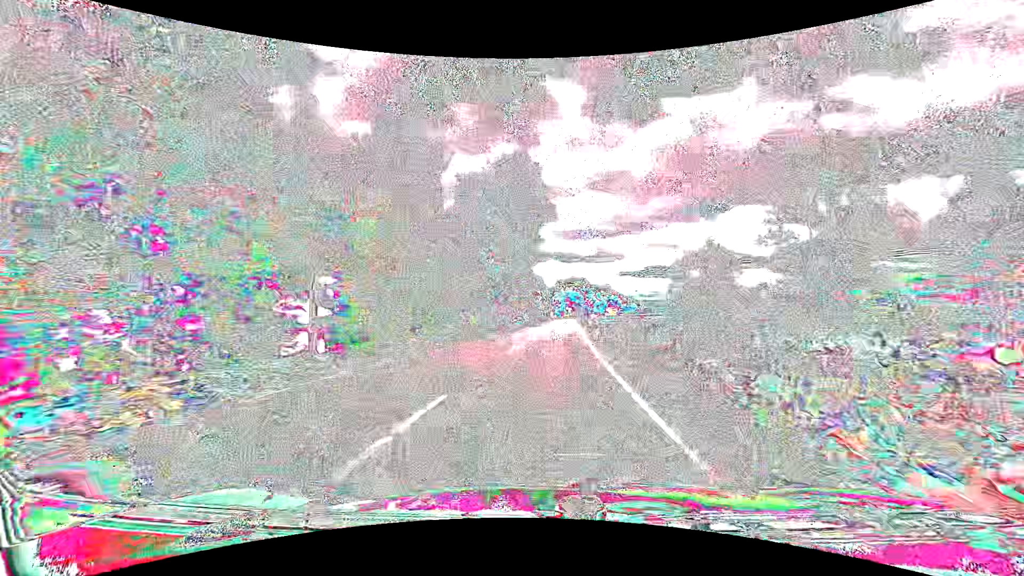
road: secondary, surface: asphalt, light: Day
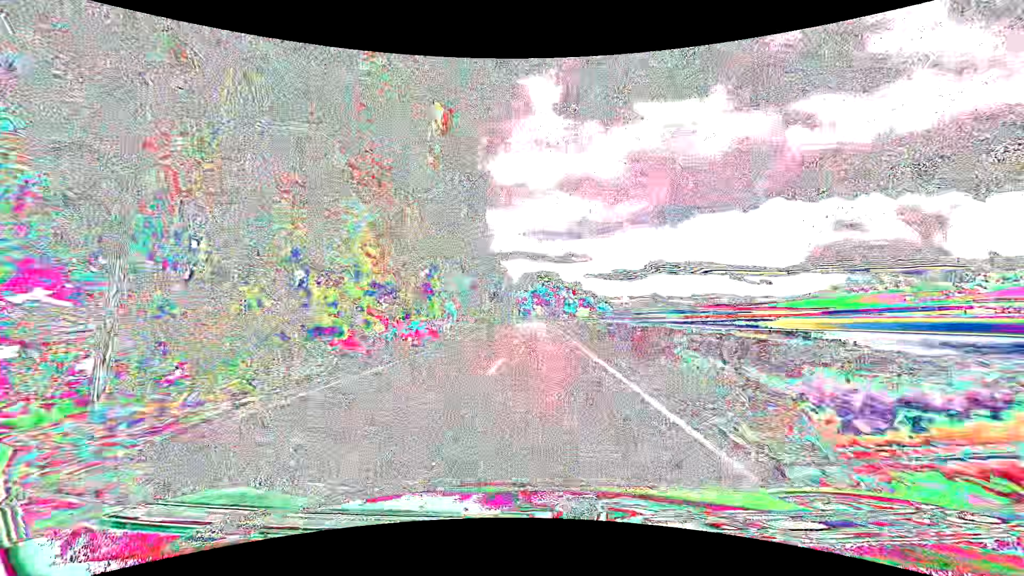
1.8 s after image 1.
(+1.3, +41.8) m; +3°
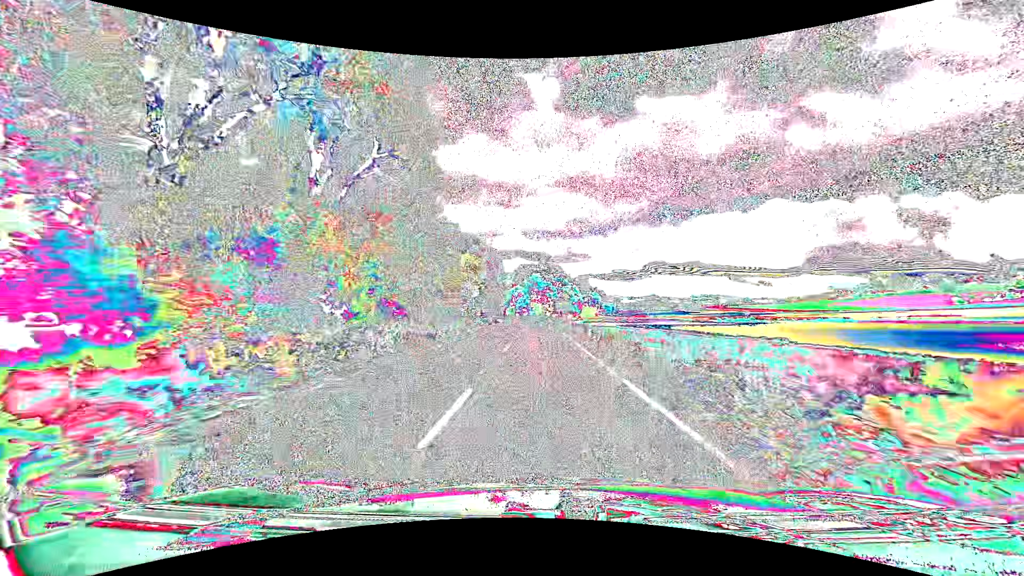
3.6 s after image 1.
(+0.1, +42.3) m; 0°
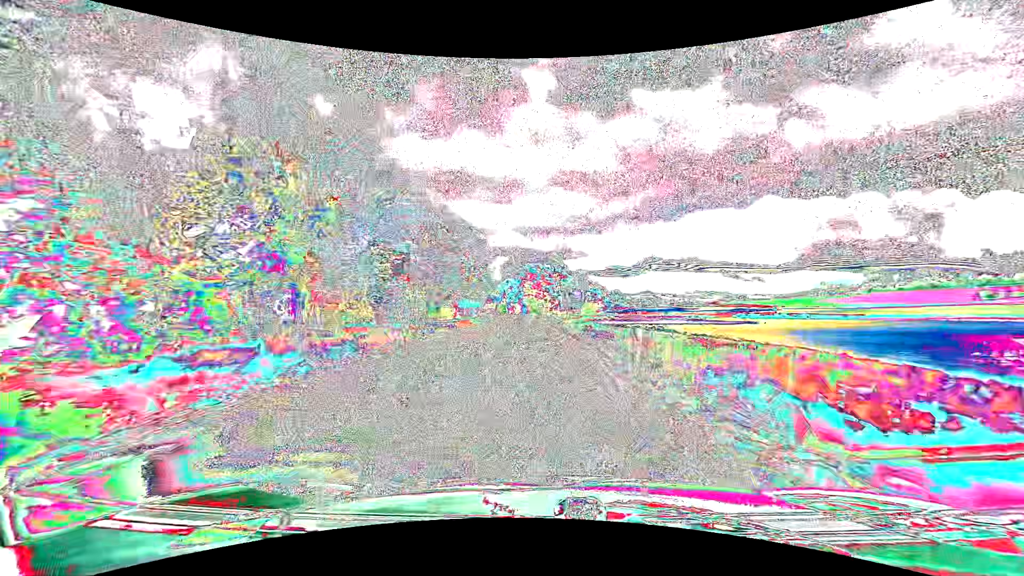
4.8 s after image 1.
(0.0, +27.8) m; 0°
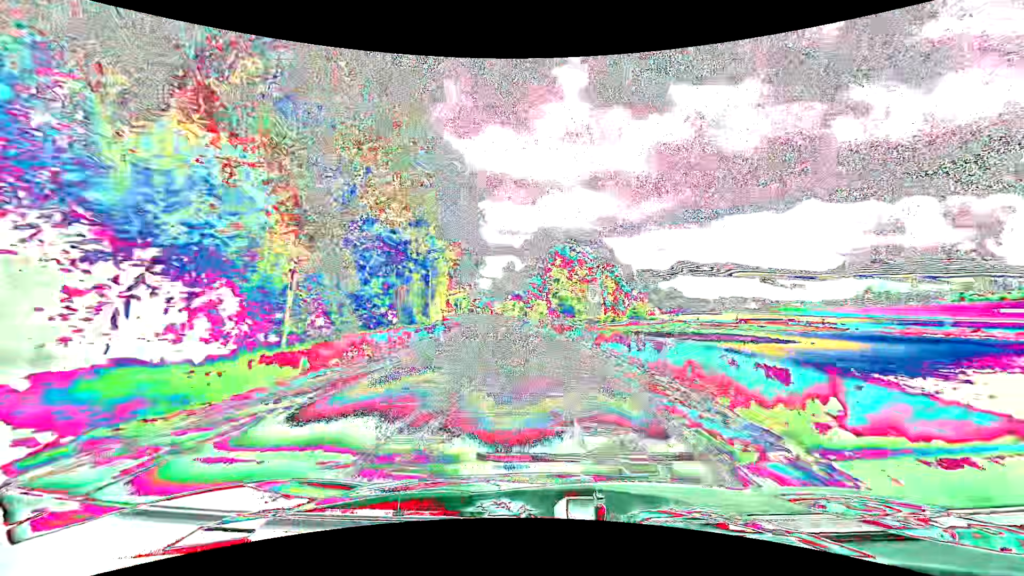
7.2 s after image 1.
(-0.7, +54.3) m; -3°
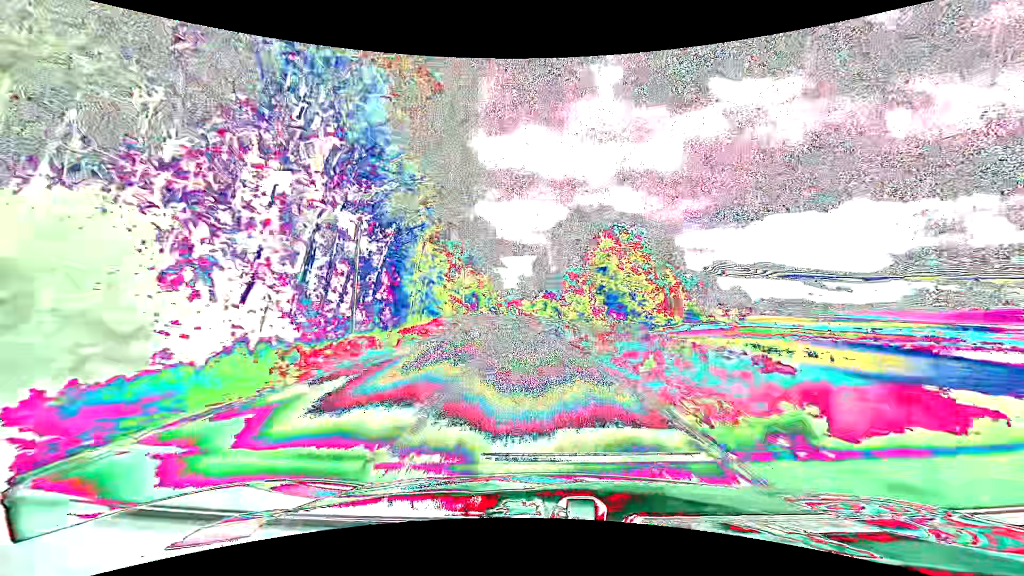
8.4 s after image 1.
(-0.9, +27.4) m; -4°
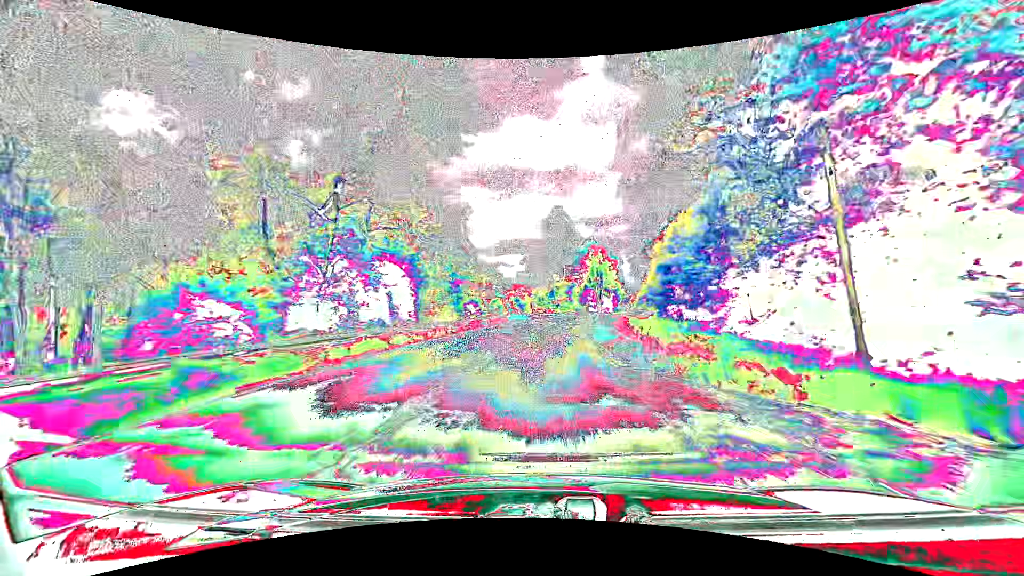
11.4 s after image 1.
(-2.9, +67.5) m; -1°
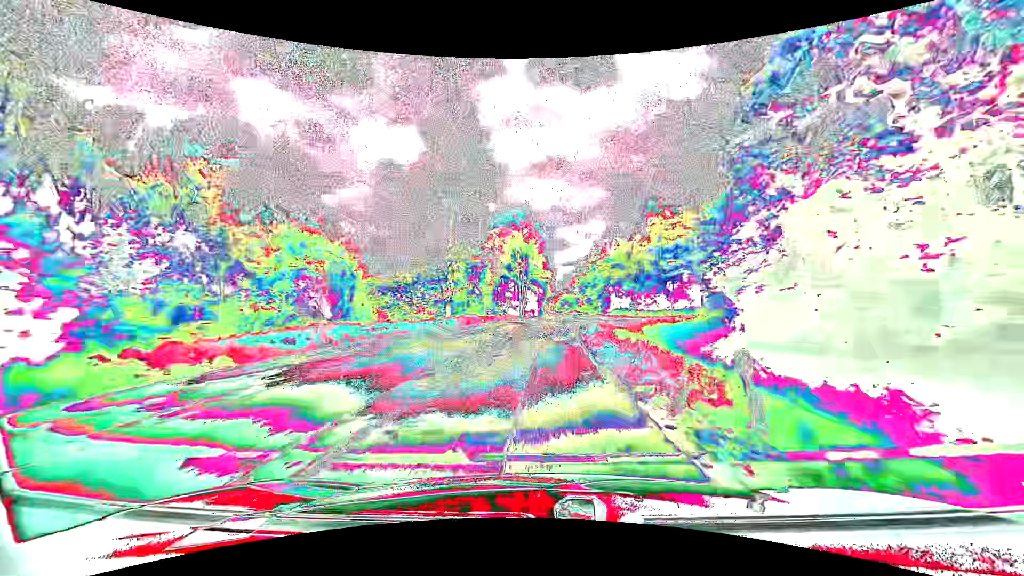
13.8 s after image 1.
(+4.2, +53.4) m; +10°
(0, +10) (+1, +20) (+1, +30) (+2, +40) (+3, +50) (+4, +60) (+6, +70) (+7, +80) (+8, +90) (+9, +100) m
